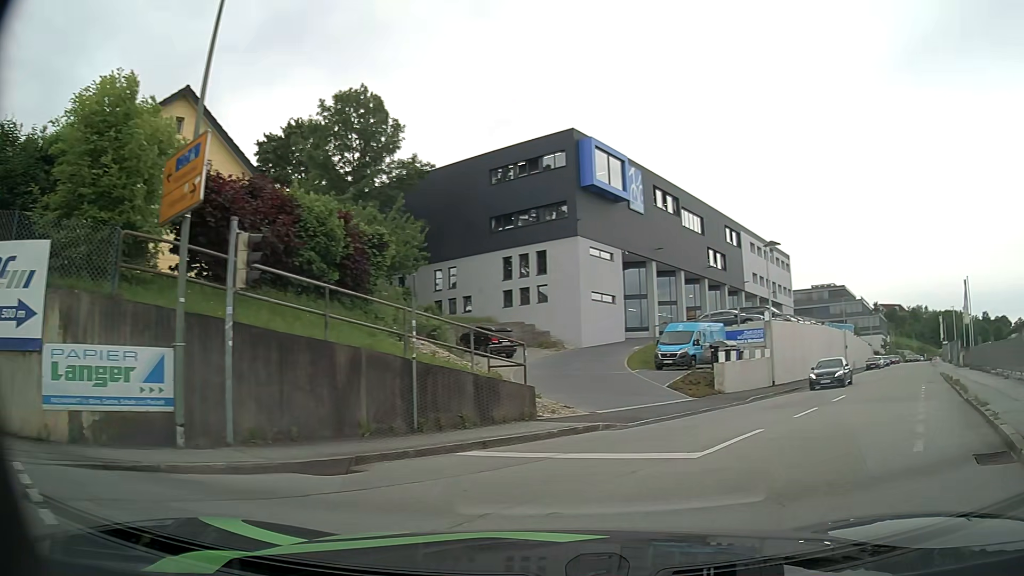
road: residential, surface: asphalt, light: Day
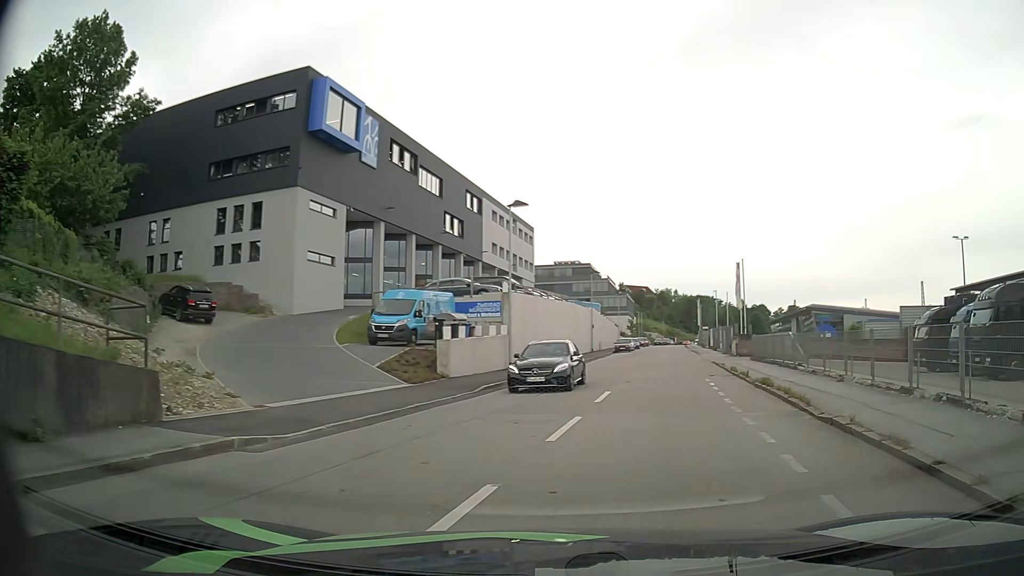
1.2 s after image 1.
(+1.2, +5.7) m; +23°
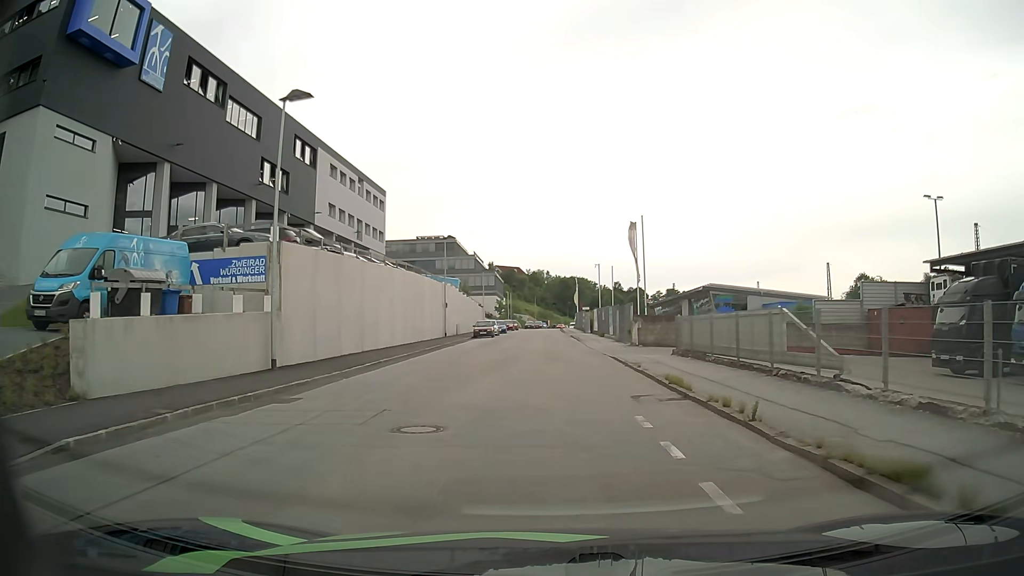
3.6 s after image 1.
(+2.1, +14.0) m; +11°
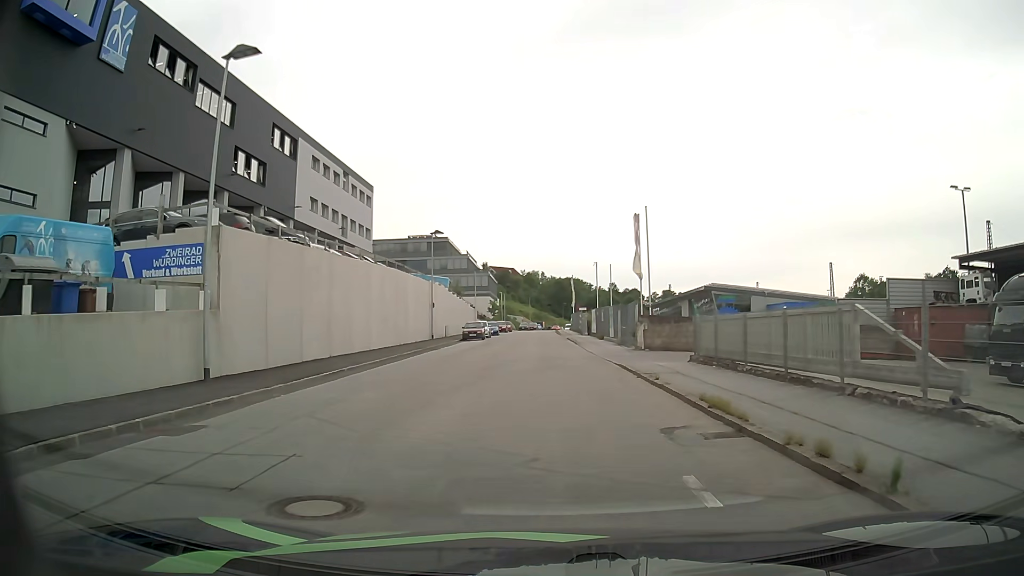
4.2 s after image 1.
(0.0, +3.9) m; 0°
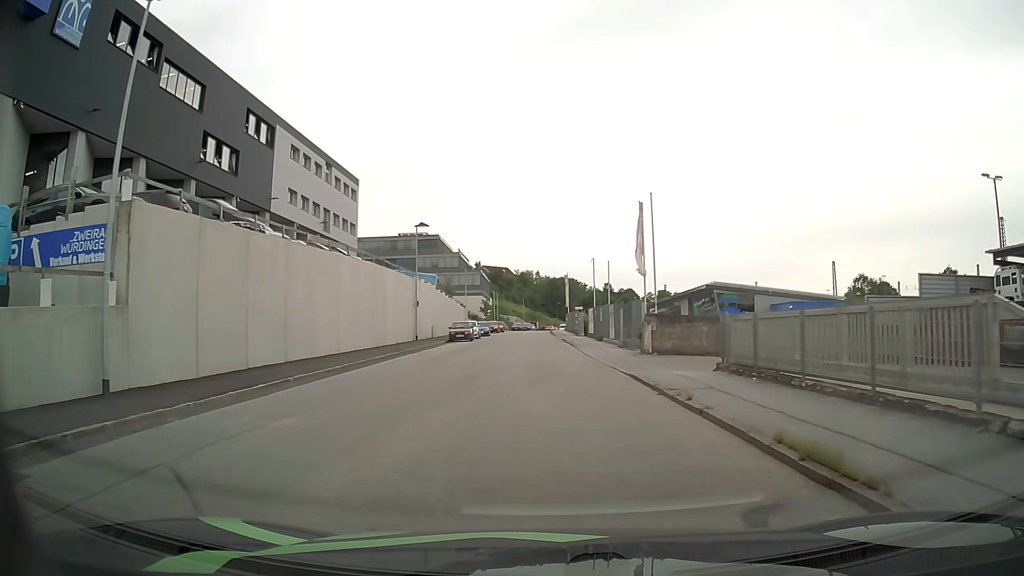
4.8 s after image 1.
(+0.1, +4.0) m; +1°
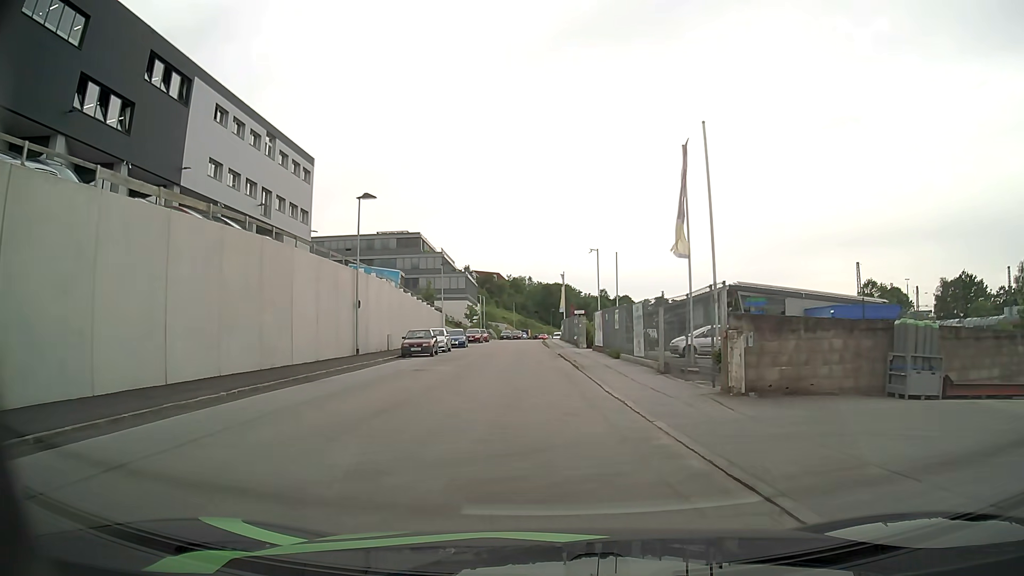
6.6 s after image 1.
(+0.2, +13.5) m; +1°
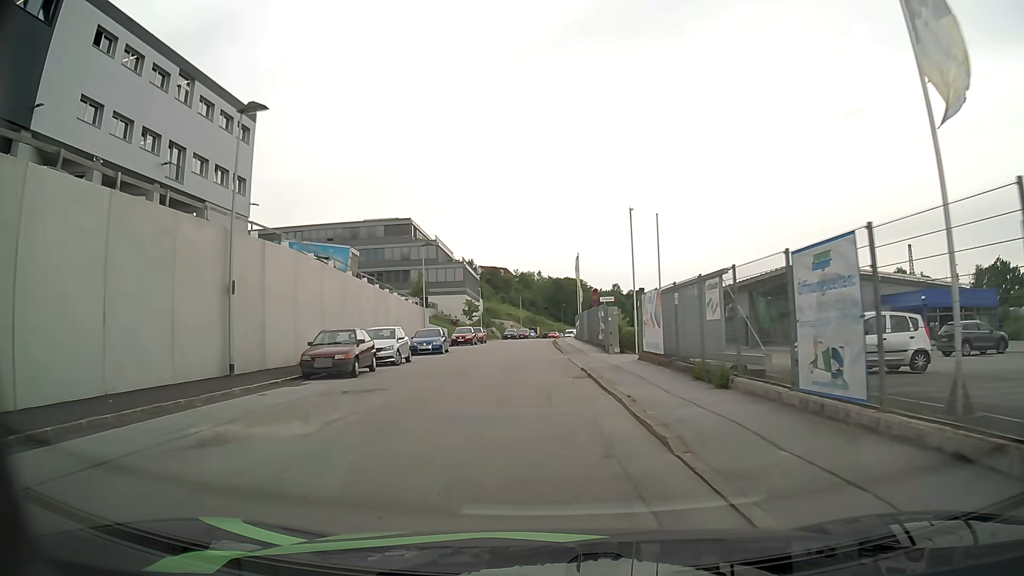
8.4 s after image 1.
(-0.1, +15.5) m; -1°
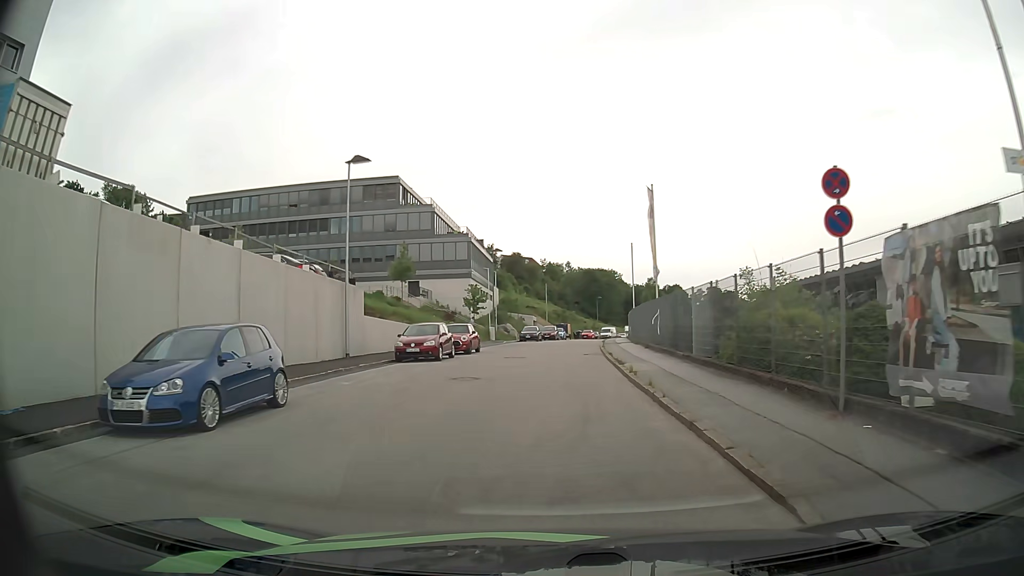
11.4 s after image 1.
(-0.7, +27.6) m; -2°
(0, +10) (0, +20) (0, +30) (0, +40) (+1, +50) (+2, +60) (+3, +70) (+4, +80) (+6, +90) (+8, +99) m
